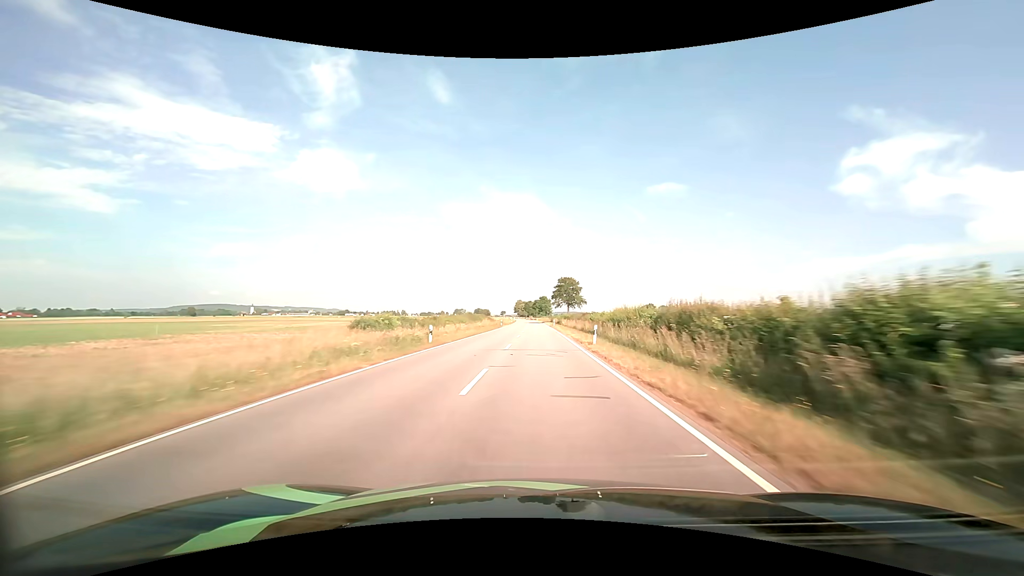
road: tertiary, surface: asphalt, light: Day
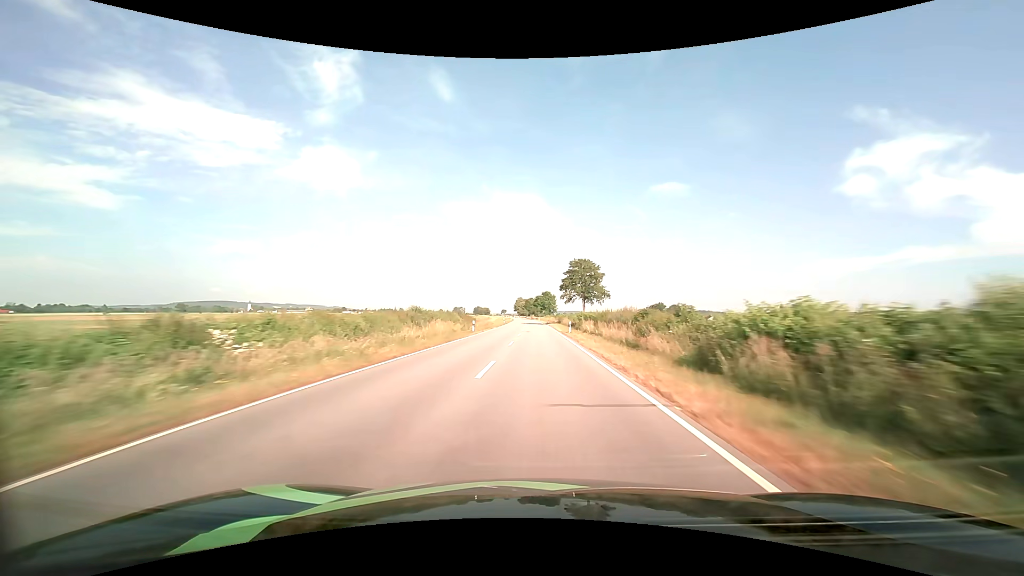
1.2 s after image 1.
(0.0, +33.9) m; 0°
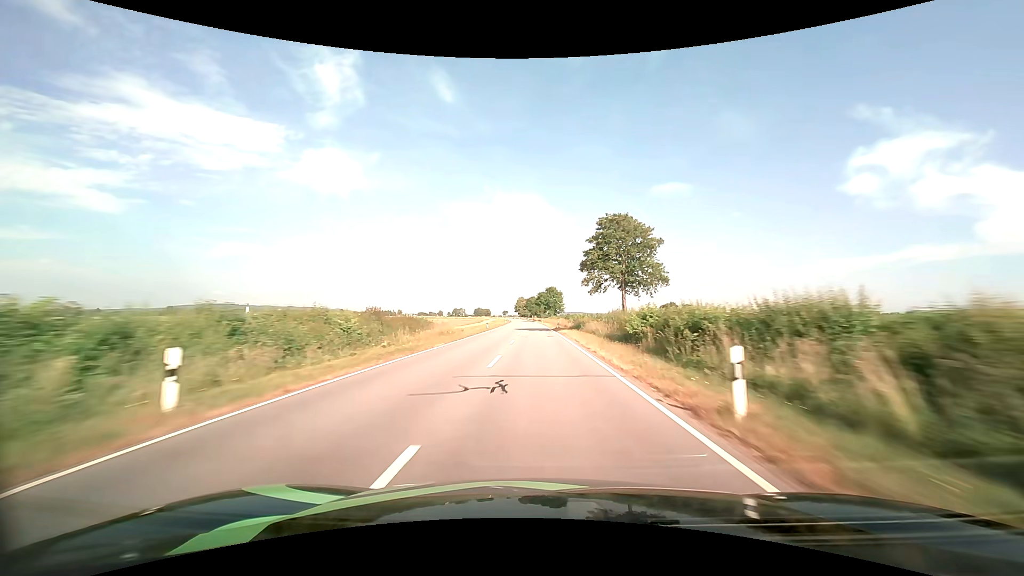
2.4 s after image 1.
(-0.1, +33.7) m; 0°
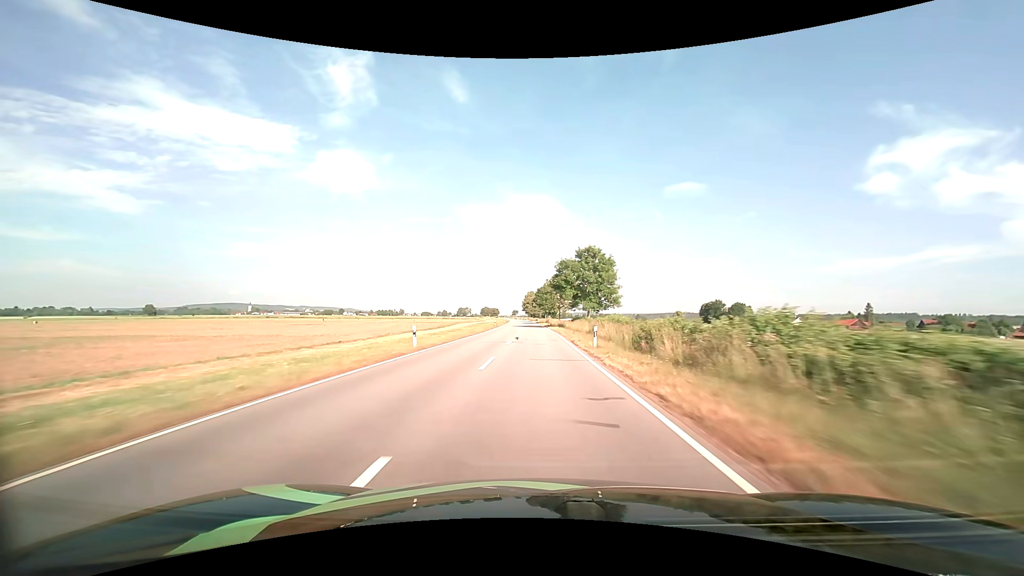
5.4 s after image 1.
(-1.0, +84.4) m; -1°
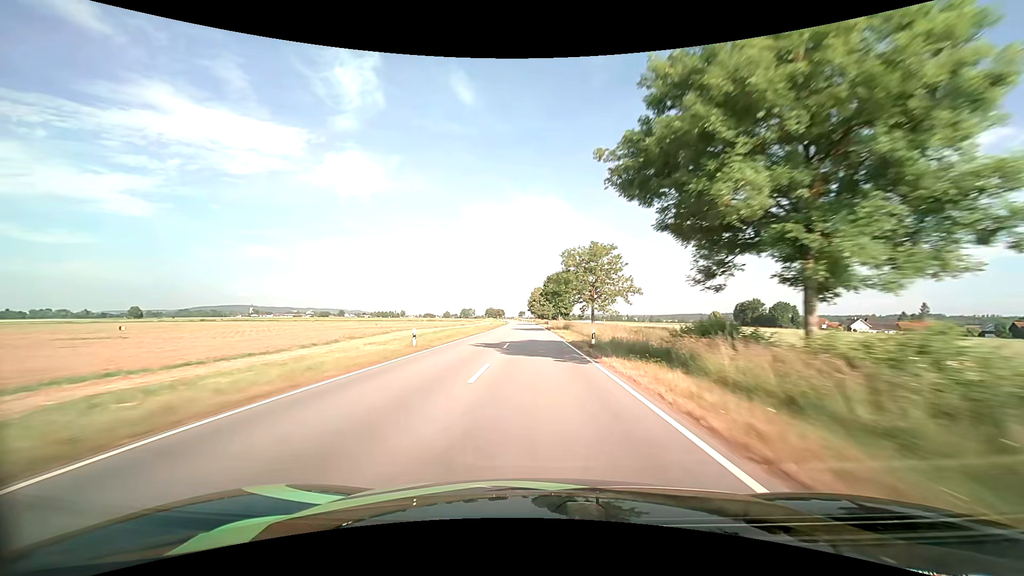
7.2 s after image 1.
(-0.4, +50.4) m; -1°
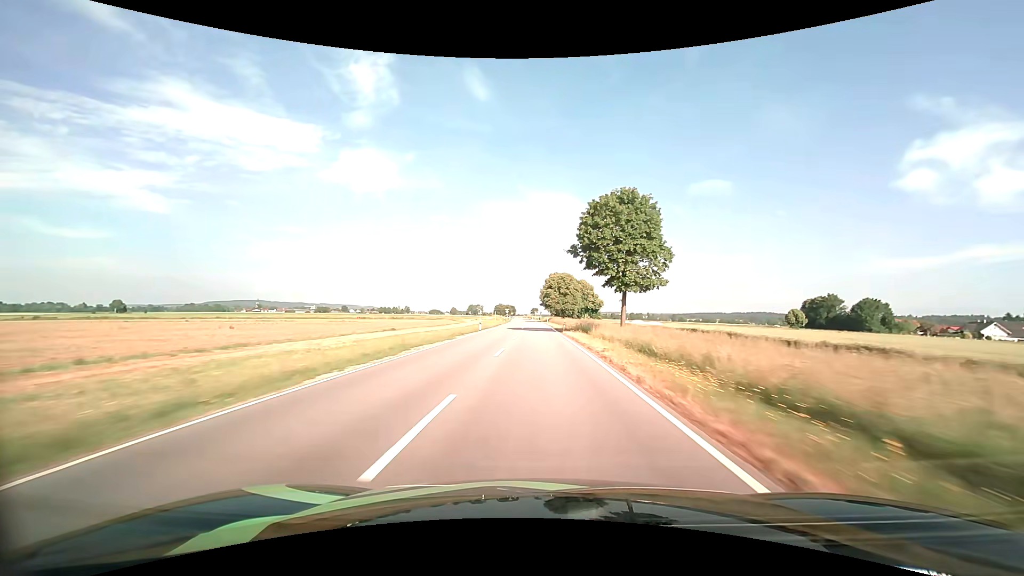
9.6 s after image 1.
(-1.0, +66.0) m; -2°
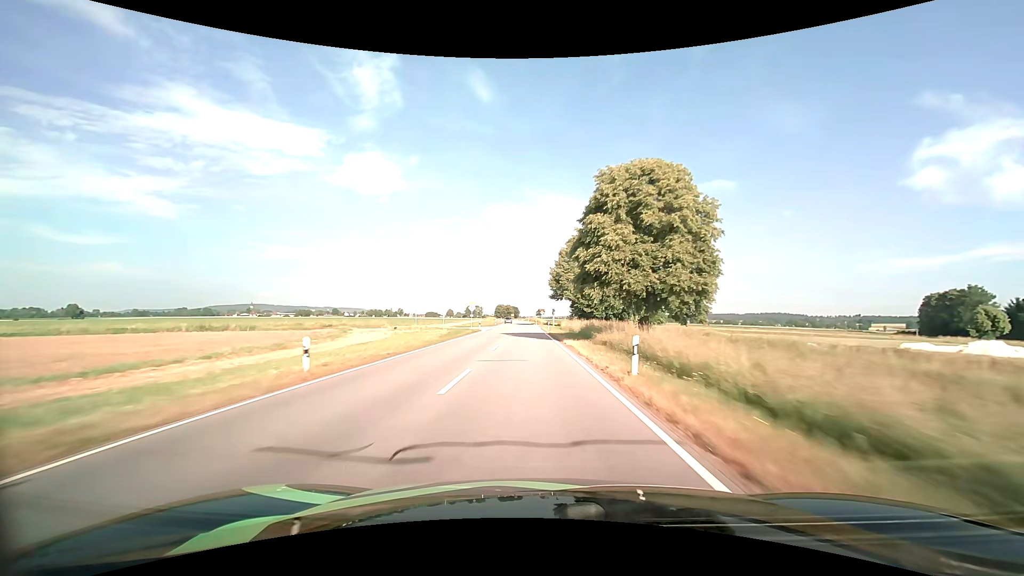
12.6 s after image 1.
(-0.2, +79.4) m; -1°
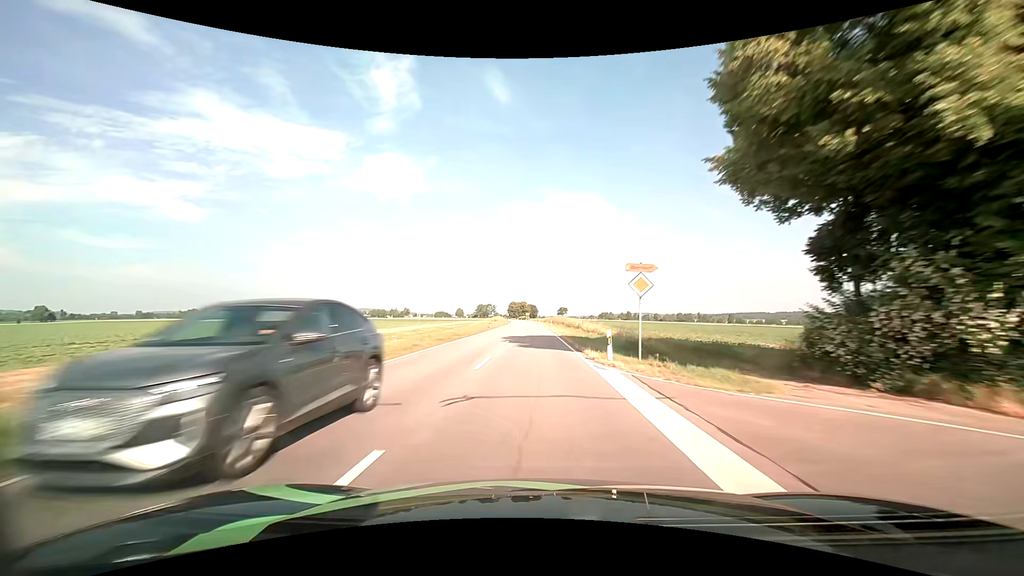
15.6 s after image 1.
(-1.8, +79.9) m; -2°
(0, +10) (0, +20) (0, +30) (0, +40) (0, +50) (-1, +60) (-1, +70) (-1, +80) (-1, +90) (-2, +100) m
